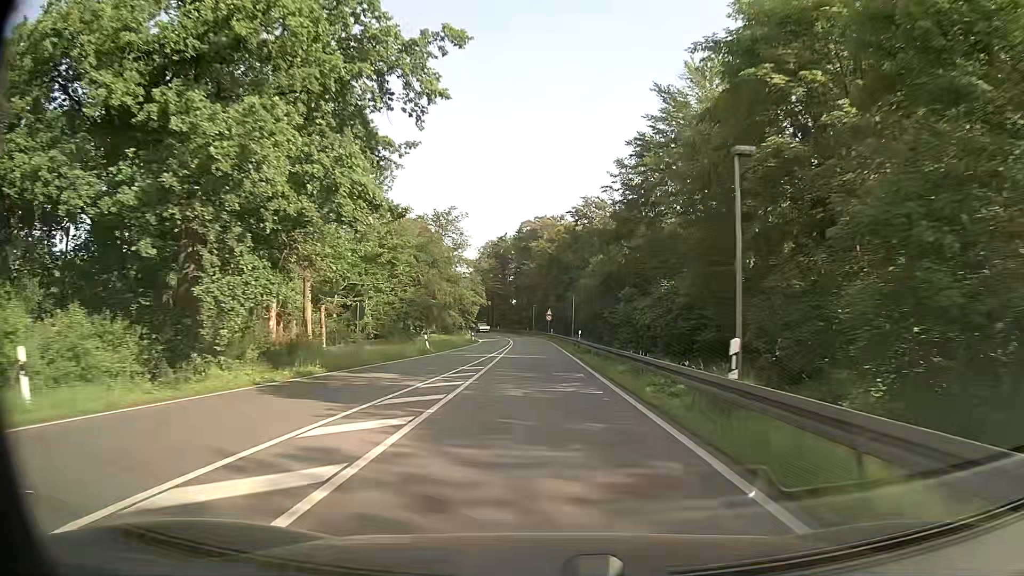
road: primary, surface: asphalt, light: Day
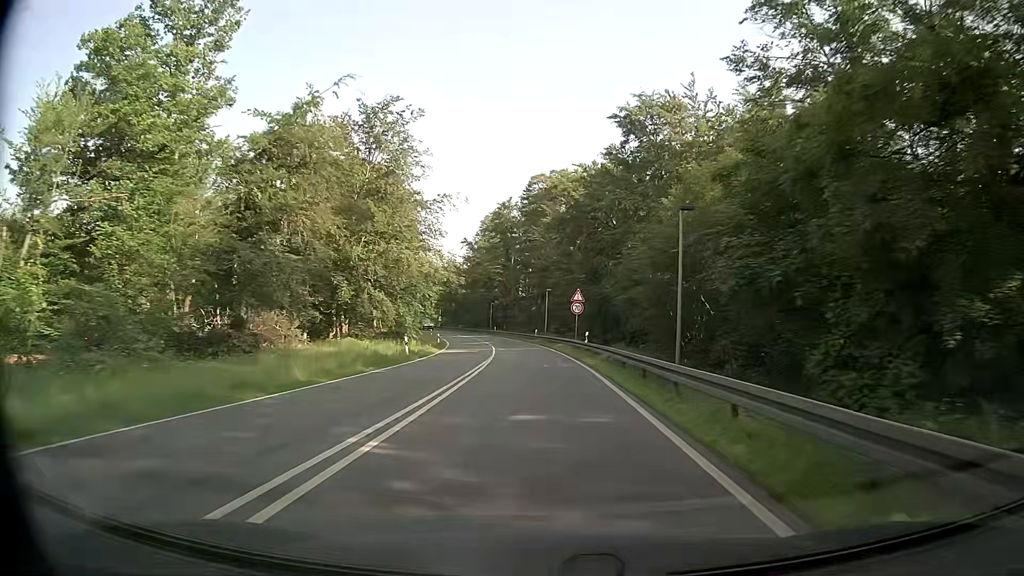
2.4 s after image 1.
(-0.5, +44.6) m; -1°
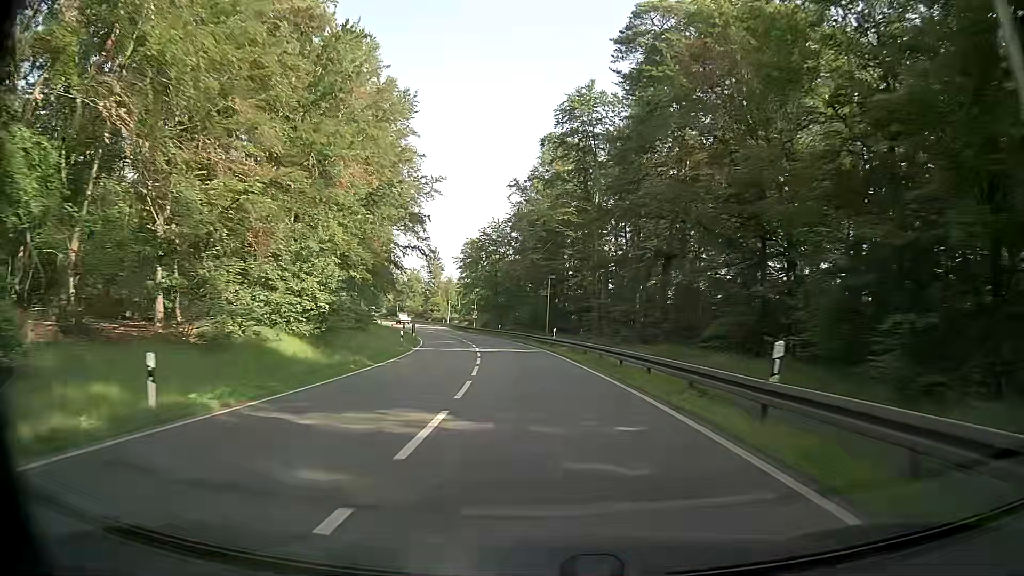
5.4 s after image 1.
(-2.6, +55.7) m; -7°
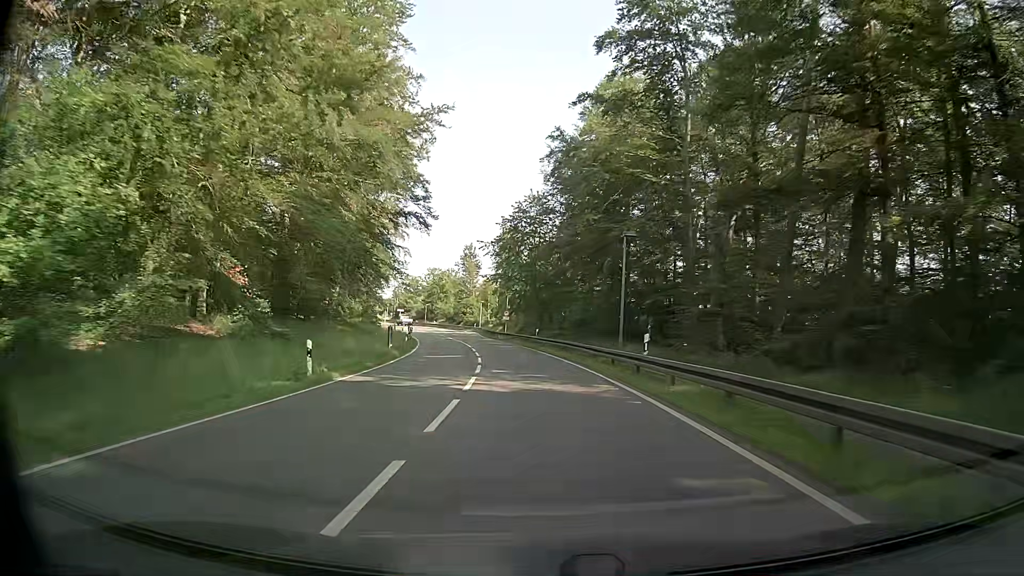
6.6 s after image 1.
(-0.7, +22.3) m; -4°
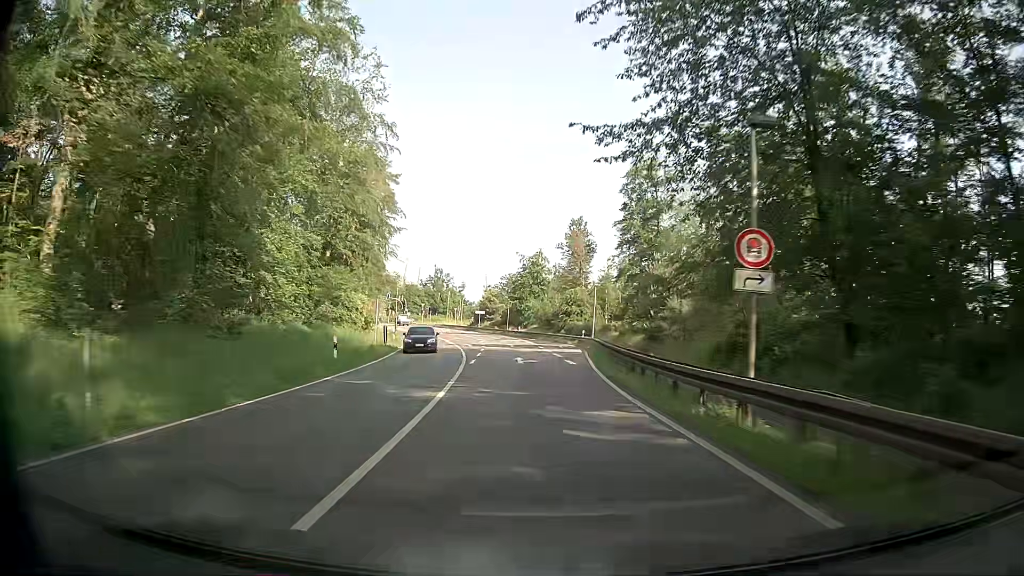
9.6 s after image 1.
(-4.6, +55.2) m; -10°
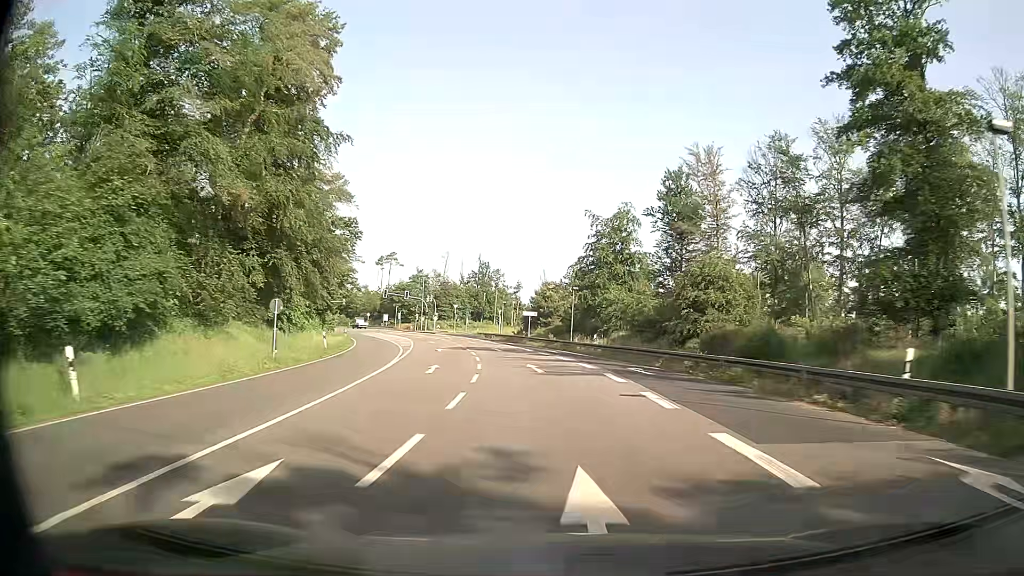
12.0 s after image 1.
(-2.1, +43.8) m; -5°
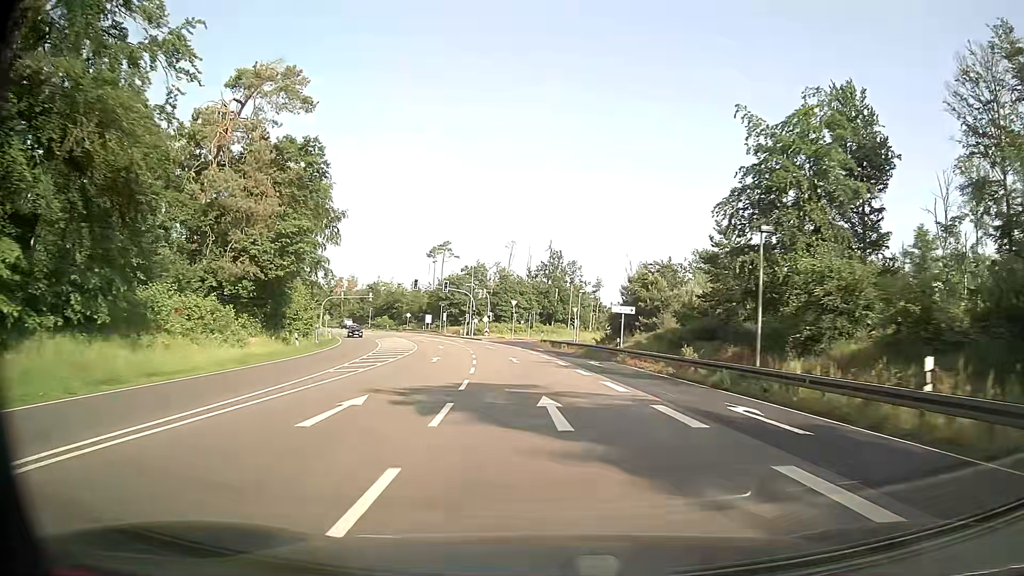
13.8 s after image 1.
(-1.8, +32.5) m; -6°
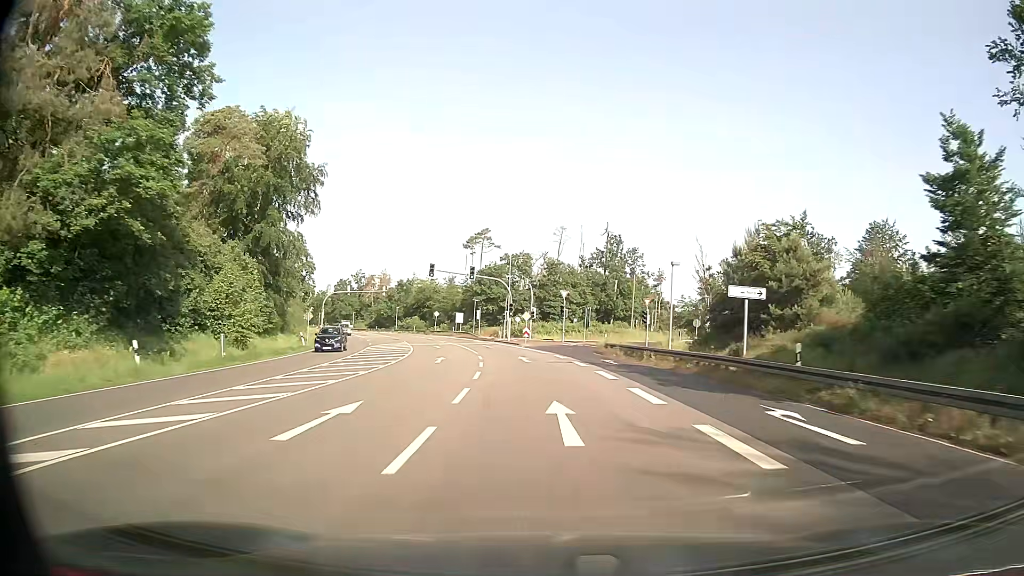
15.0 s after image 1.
(-1.0, +21.5) m; -5°
(0, +10) (-1, +20) (-2, +30) (-3, +40) (-4, +50) (-7, +60) (-9, +69) (-12, +79) (-15, +88) (-18, +98) m
